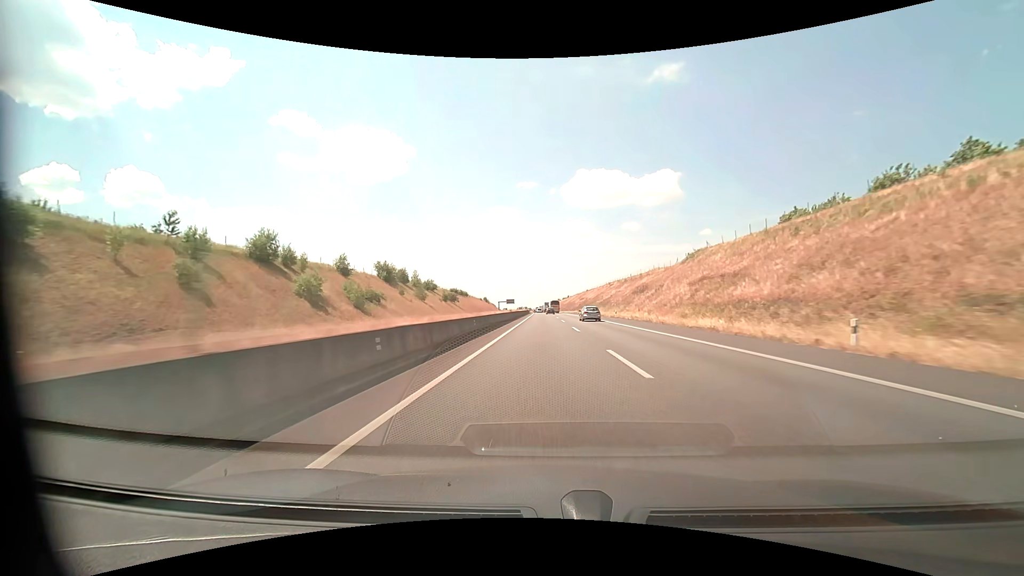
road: motorway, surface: asphalt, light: Day
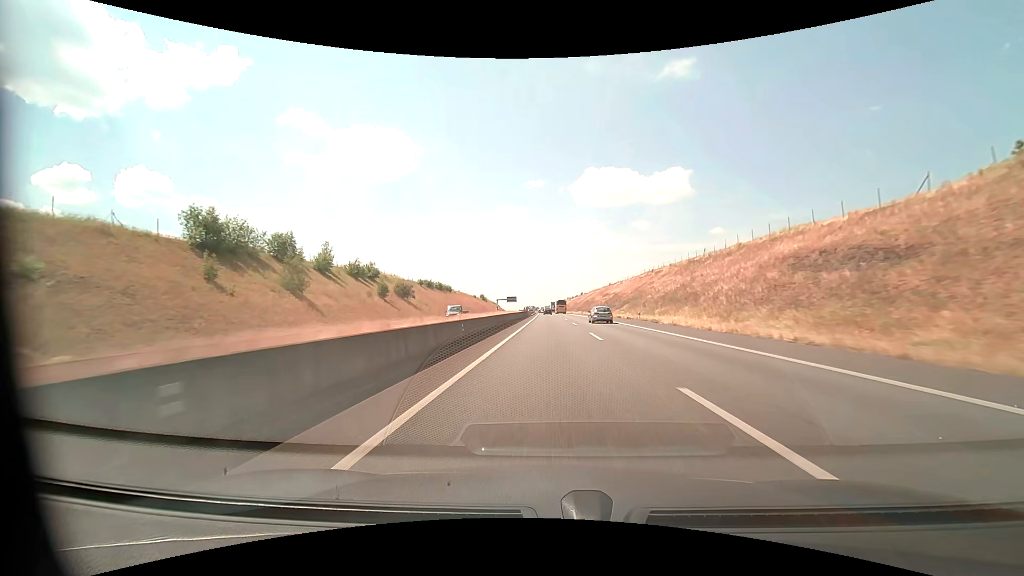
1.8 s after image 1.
(-0.5, +61.6) m; -1°
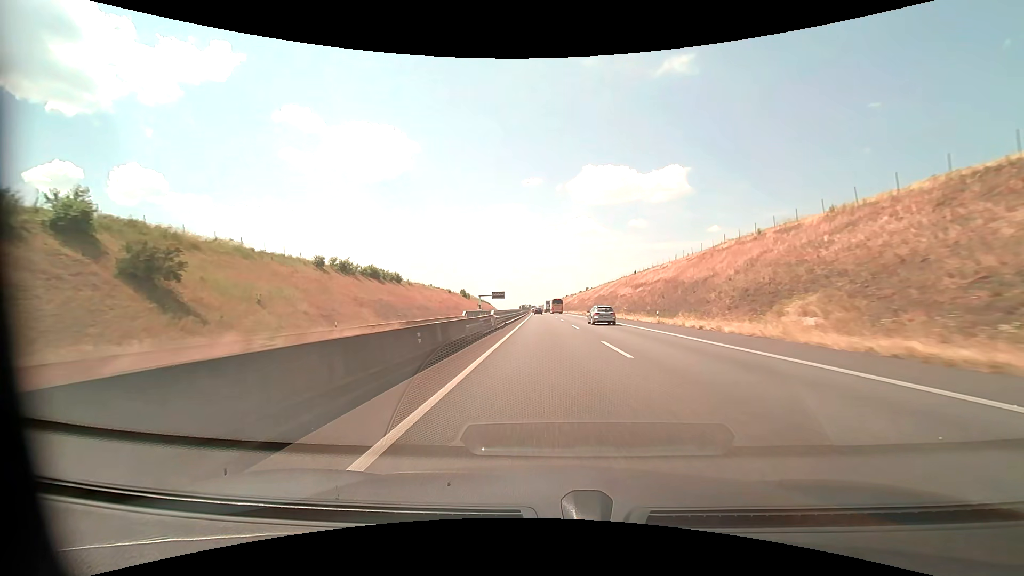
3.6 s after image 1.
(-0.1, +61.9) m; 0°
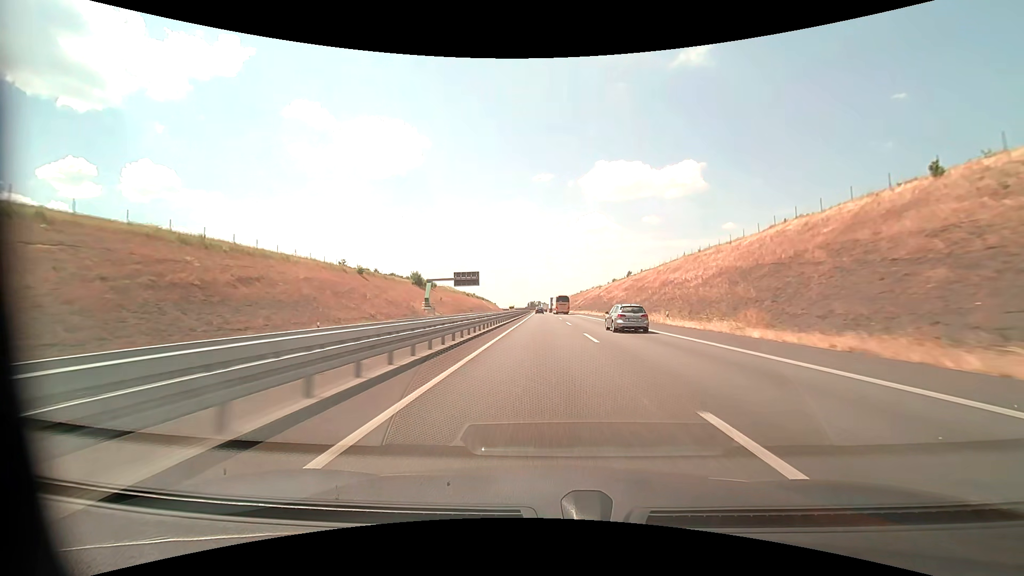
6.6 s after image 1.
(-1.2, +103.7) m; -1°
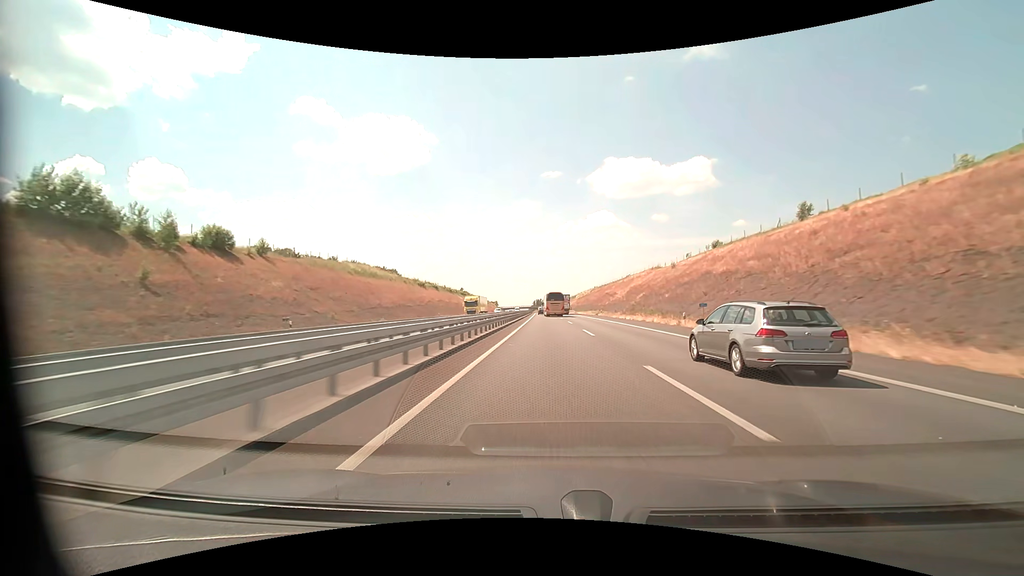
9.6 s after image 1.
(-1.0, +104.2) m; -1°
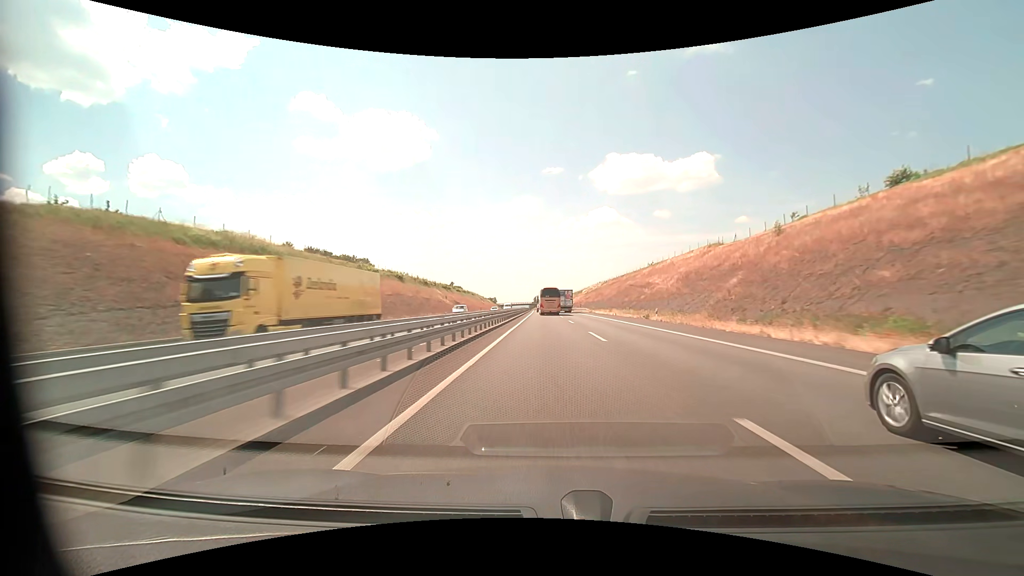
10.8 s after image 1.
(-0.1, +41.6) m; 0°
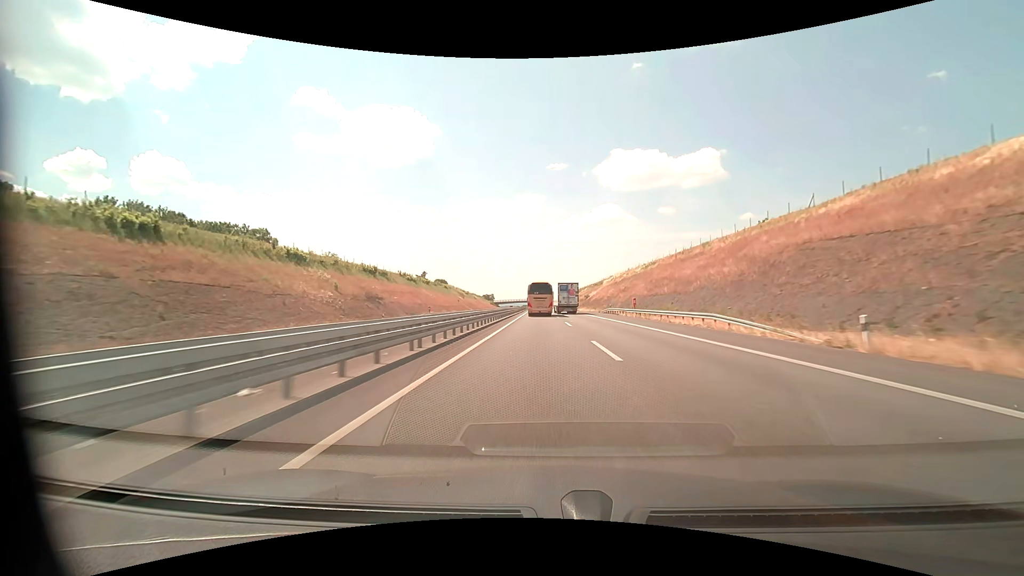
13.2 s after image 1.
(-0.2, +78.6) m; 0°
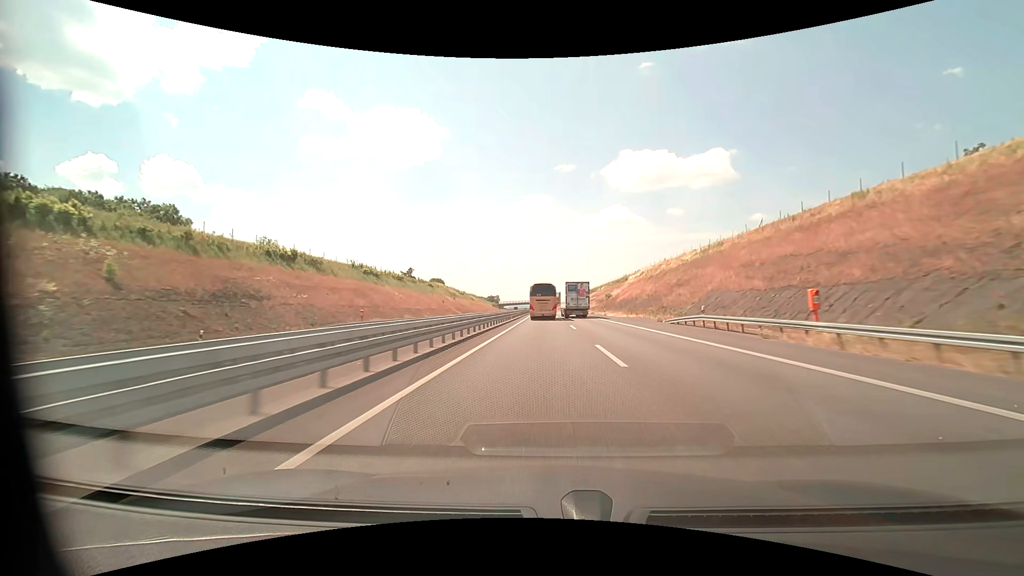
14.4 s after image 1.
(-0.2, +36.8) m; -1°
(0, +10) (0, +20) (0, +30) (0, +40) (0, +50) (0, +60) (-1, +70) (-1, +80) (-1, +90) (-1, +100) m
